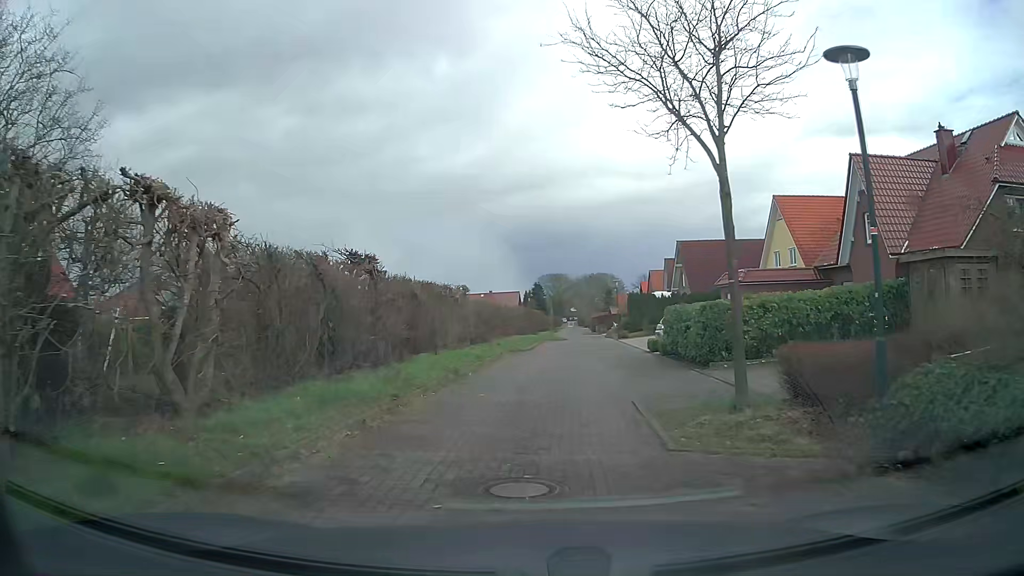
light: Day
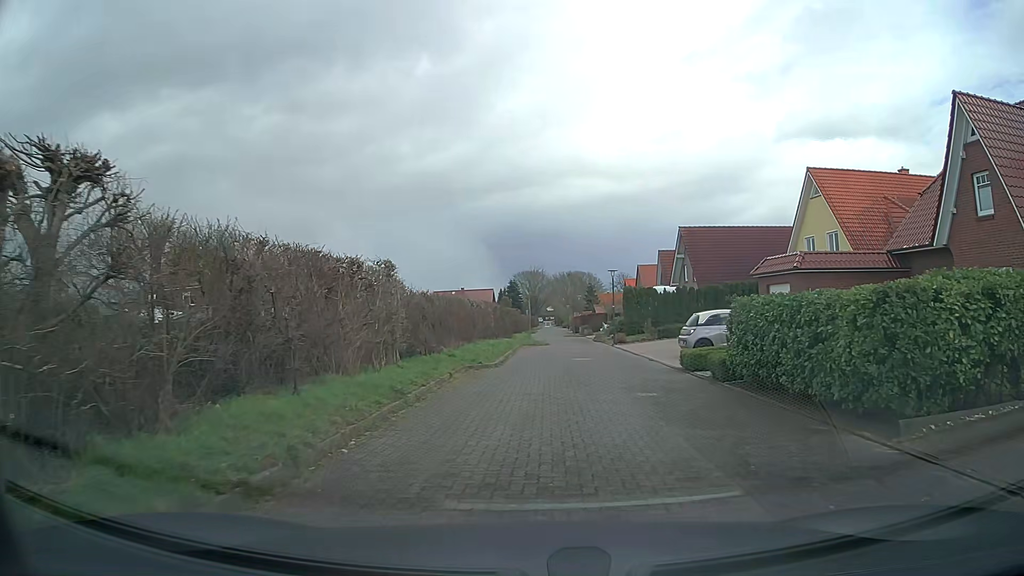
(+0.1, +10.0) m; +2°
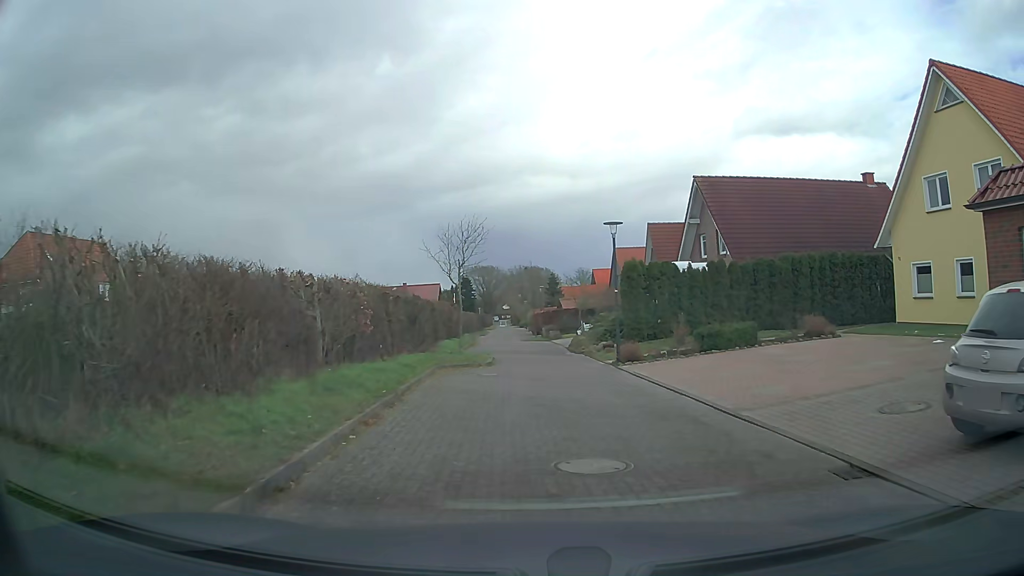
(+0.8, +17.8) m; +4°
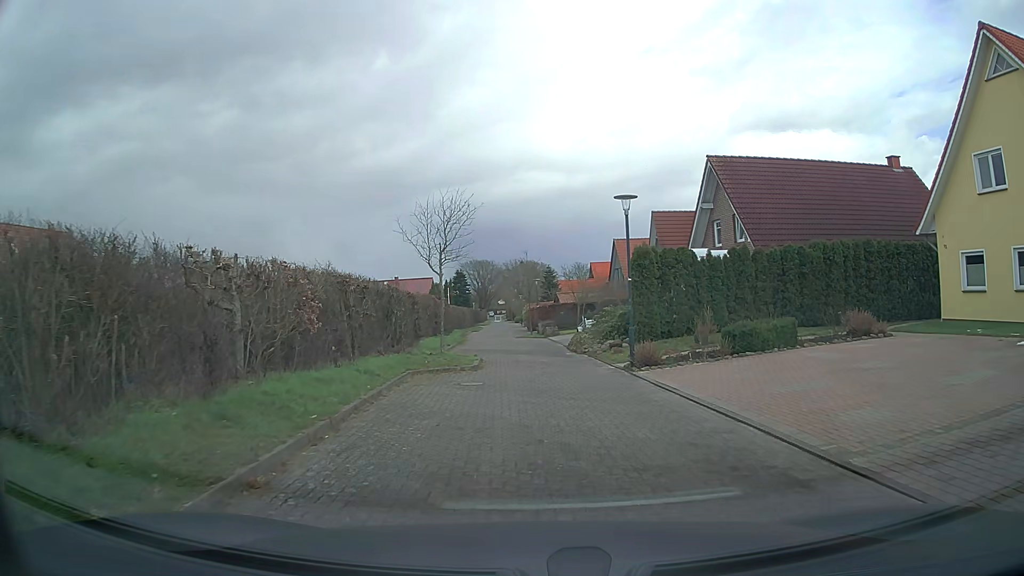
(0.0, +3.6) m; -1°
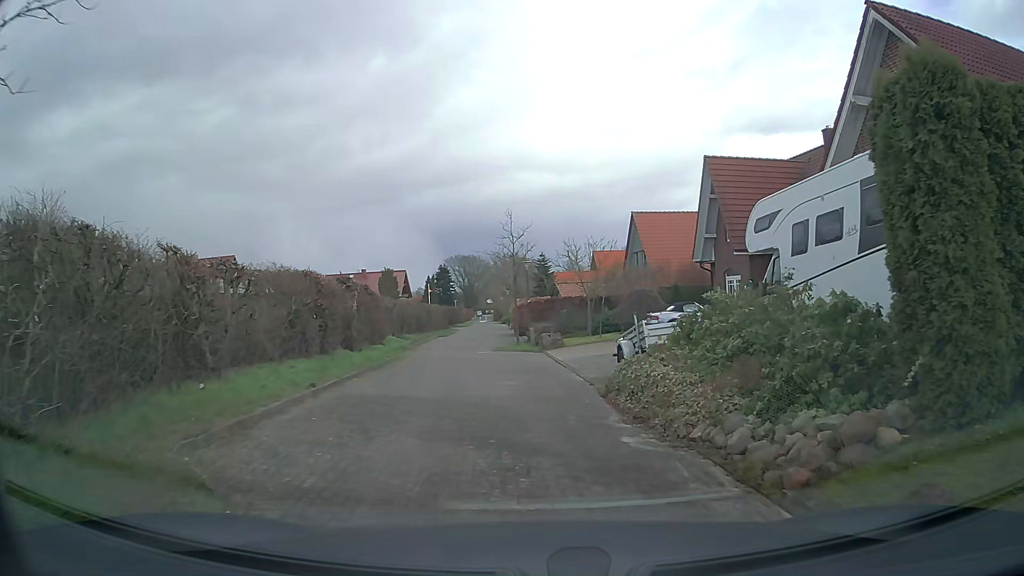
(+0.4, +16.9) m; +2°
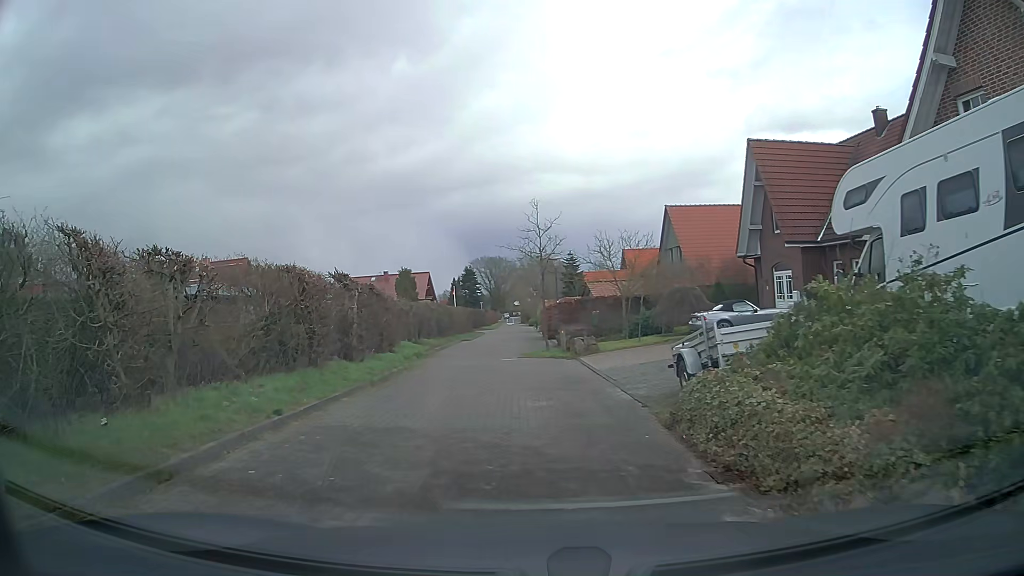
(-0.1, +3.0) m; -3°
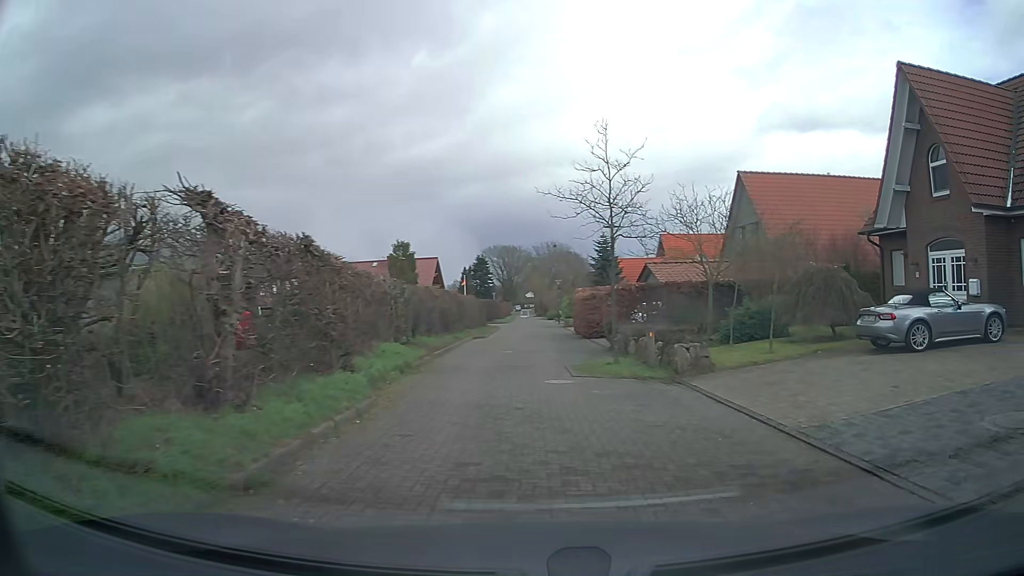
(-1.1, +9.8) m; 0°
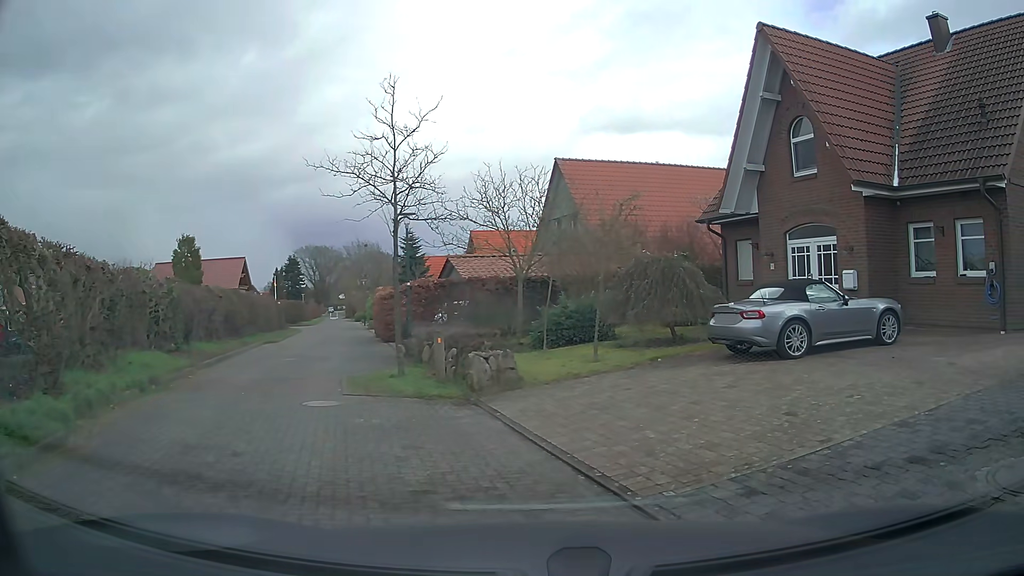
(+0.4, +2.8) m; +13°
